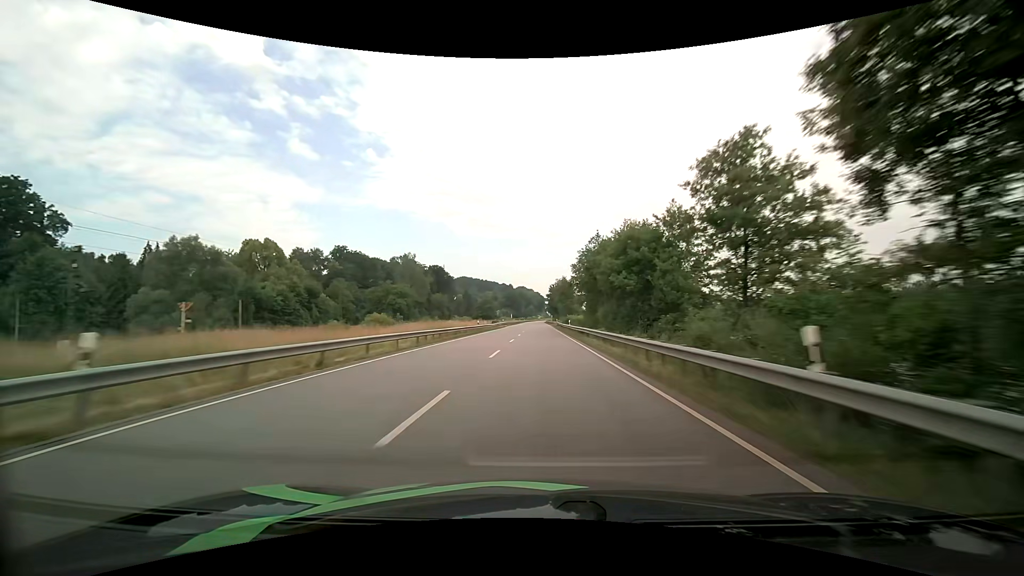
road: primary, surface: asphalt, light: Day
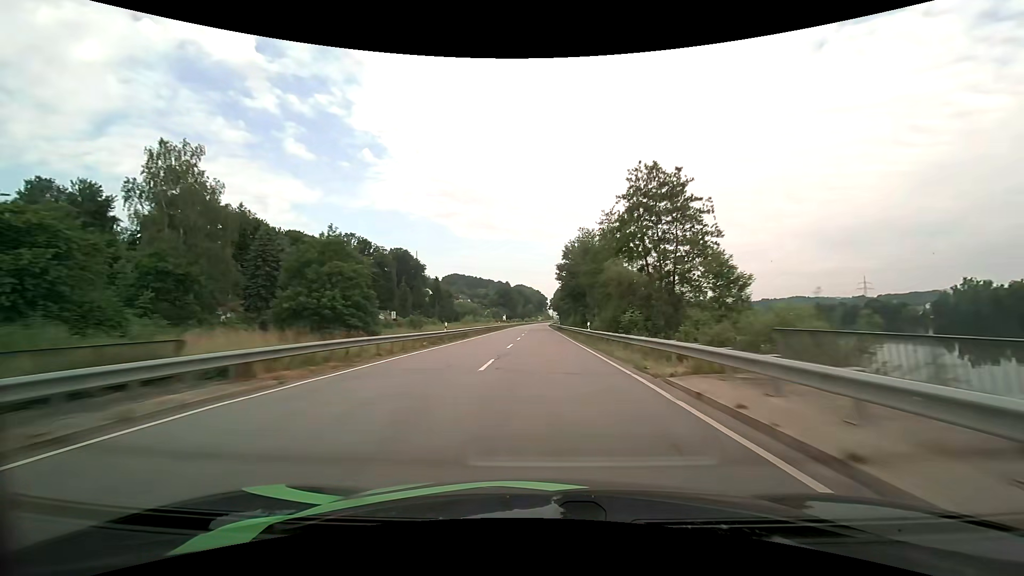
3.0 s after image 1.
(-0.2, +92.6) m; 0°
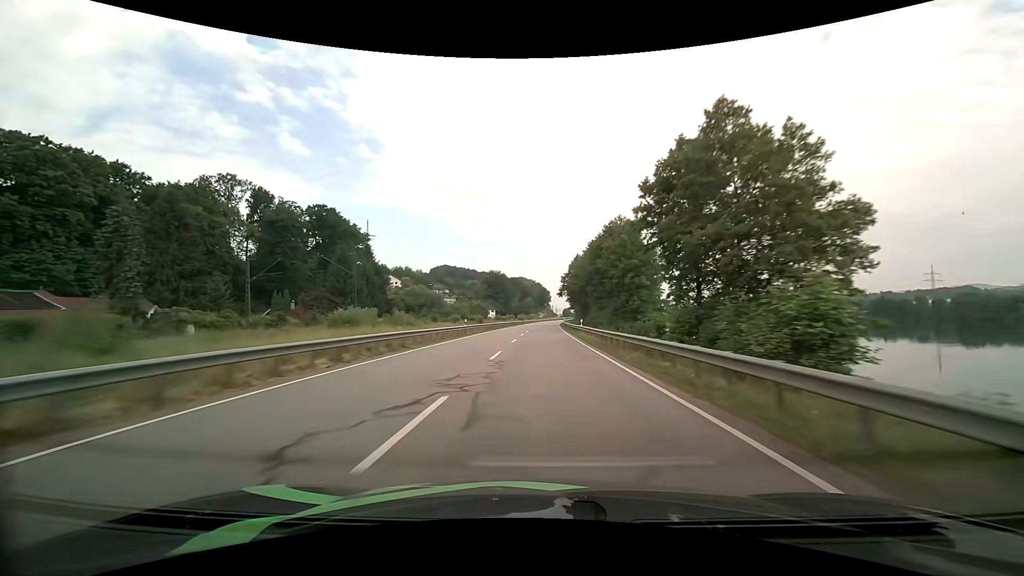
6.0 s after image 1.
(-0.3, +92.3) m; 0°
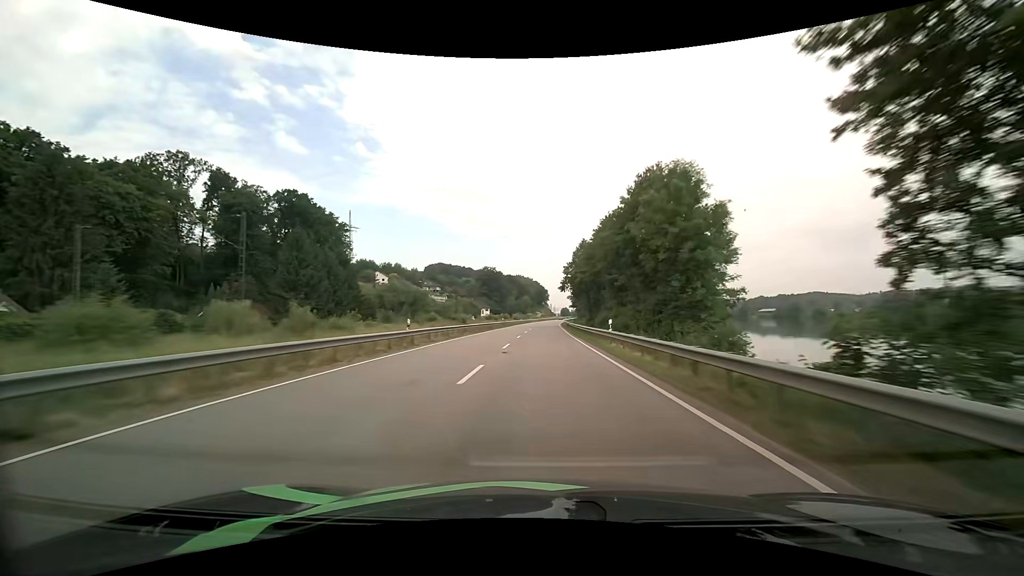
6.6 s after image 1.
(0.0, +18.2) m; 0°
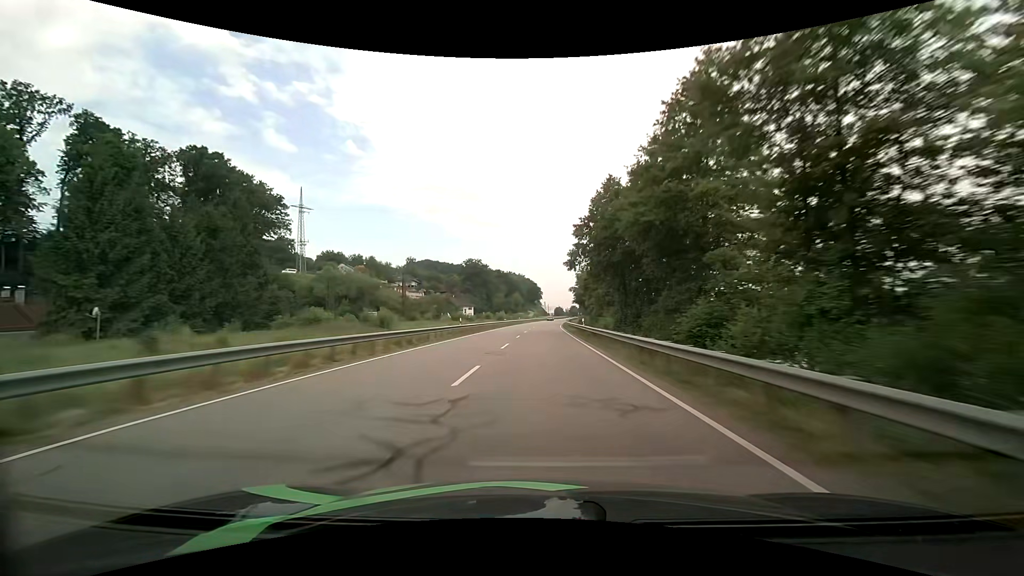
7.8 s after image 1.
(+0.1, +36.0) m; 0°
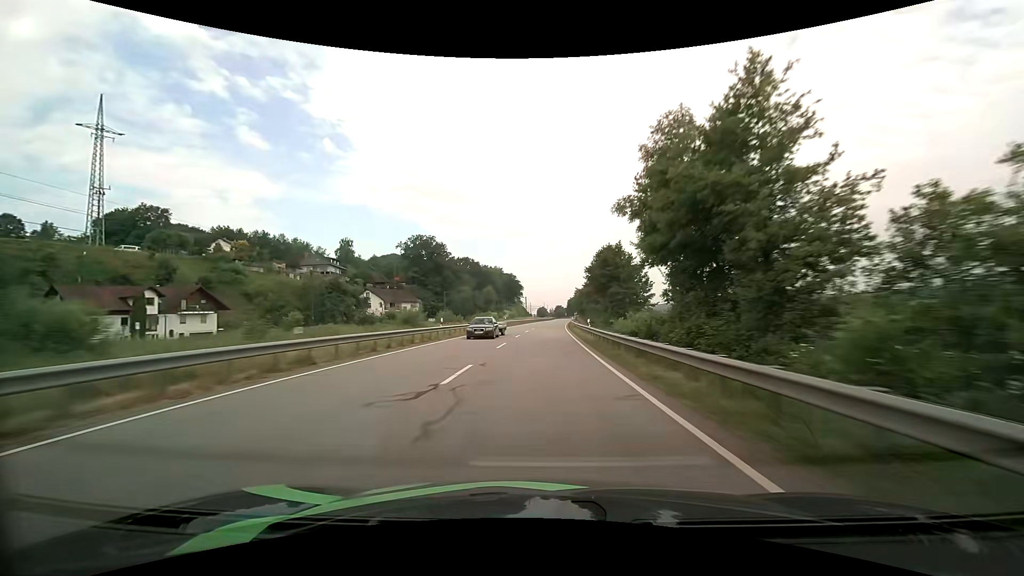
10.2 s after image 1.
(+1.6, +71.1) m; +2°
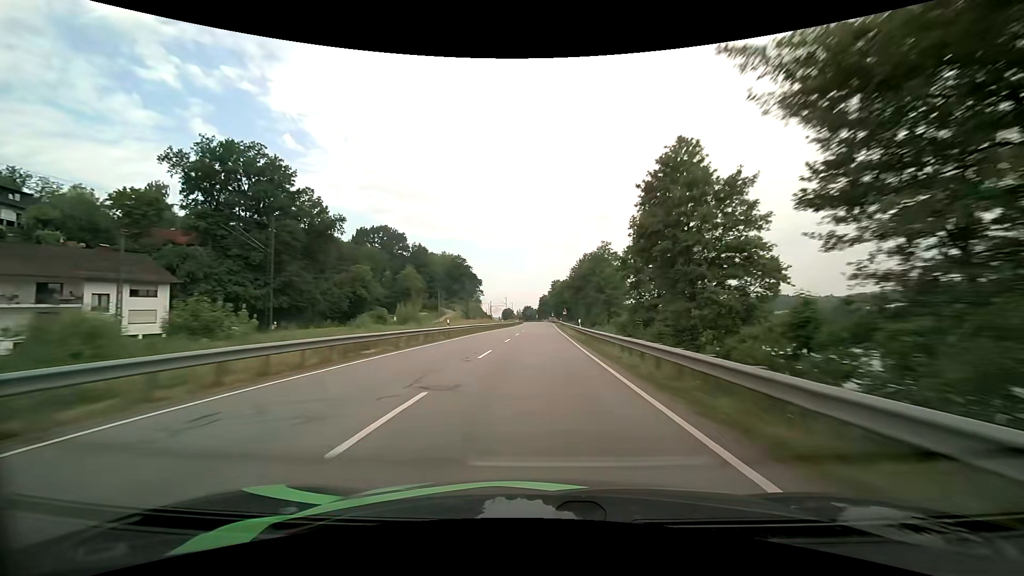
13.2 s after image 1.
(+3.4, +88.3) m; +4°
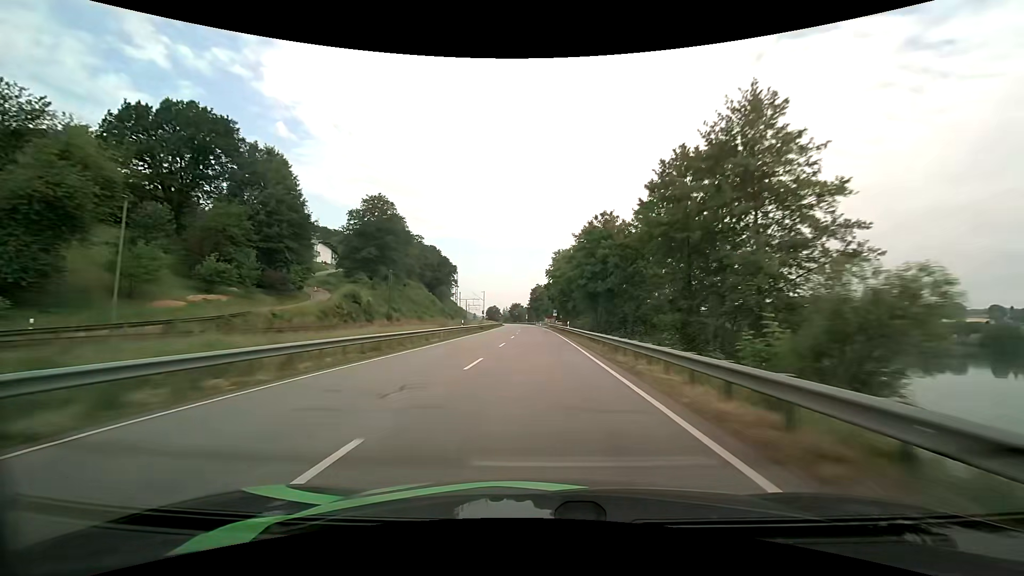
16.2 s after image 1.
(+0.9, +86.8) m; +1°
(0, +10) (0, +20) (0, +30) (0, +40) (0, +50) (0, +60) (-1, +70) (-1, +80) (-1, +90) (-2, +100) m
